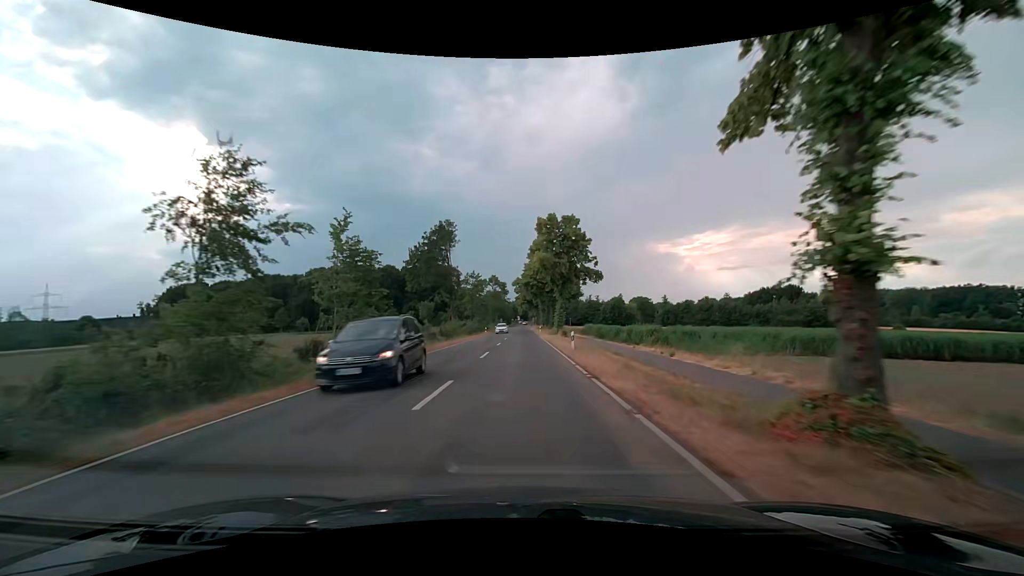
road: secondary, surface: asphalt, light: Day
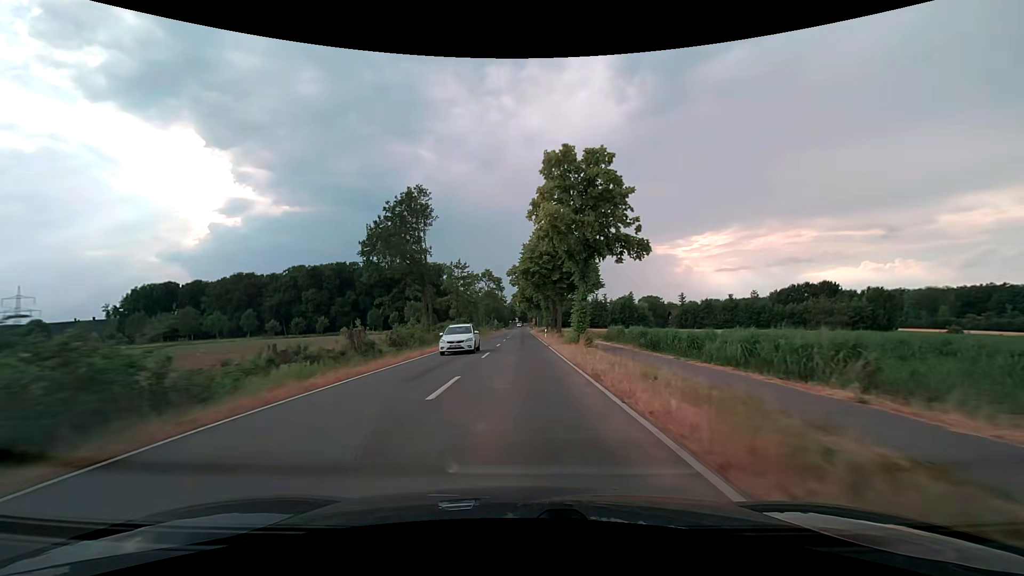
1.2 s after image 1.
(0.0, +22.6) m; 0°
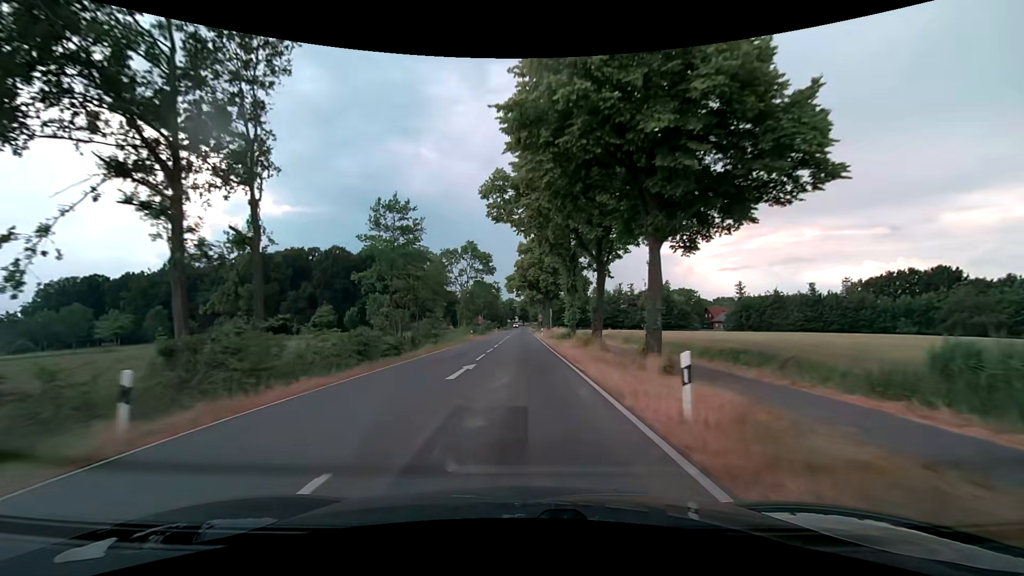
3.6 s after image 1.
(-0.1, +44.7) m; 0°
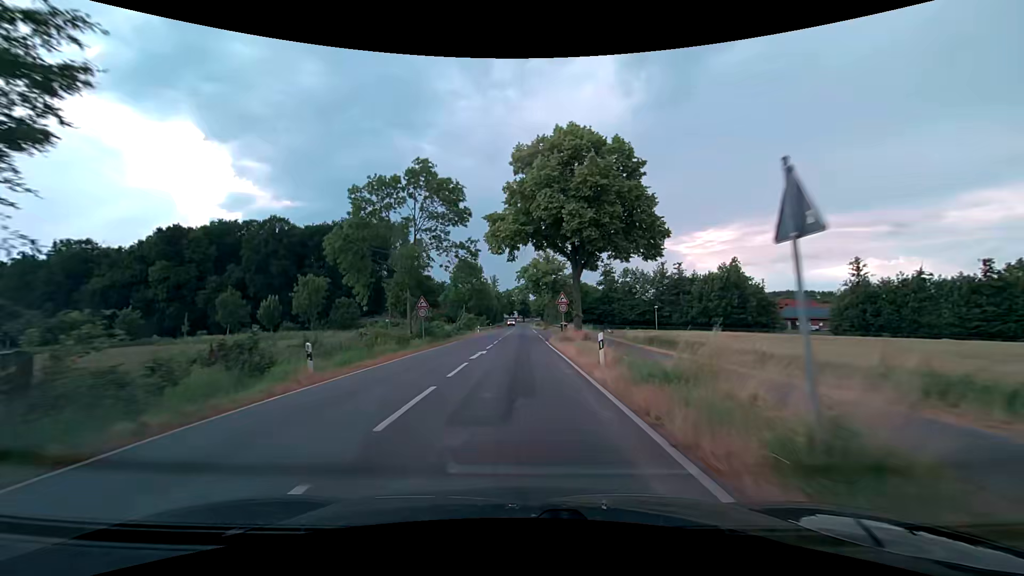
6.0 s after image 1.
(0.0, +43.1) m; 0°
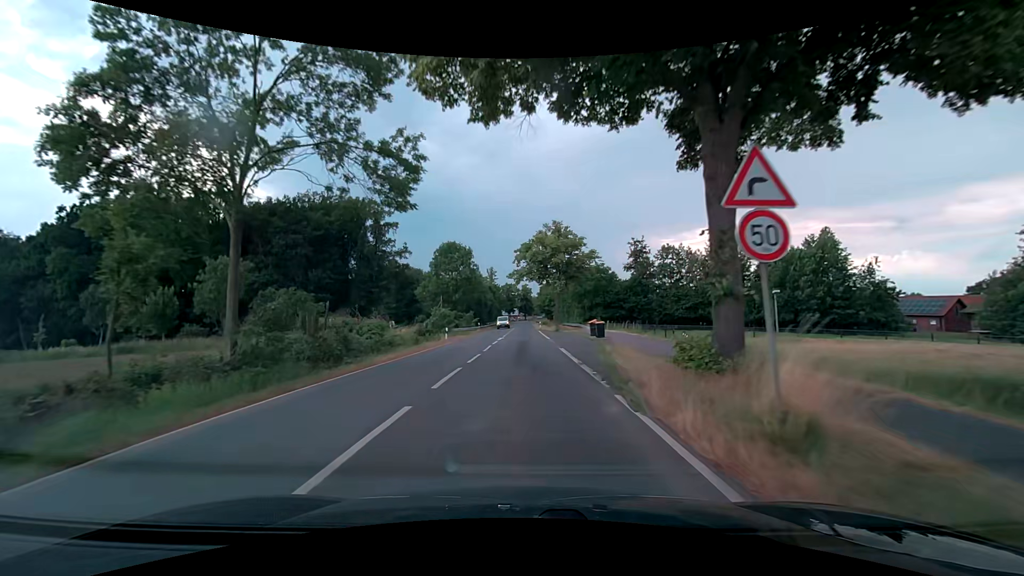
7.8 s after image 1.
(+0.1, +27.2) m; 0°
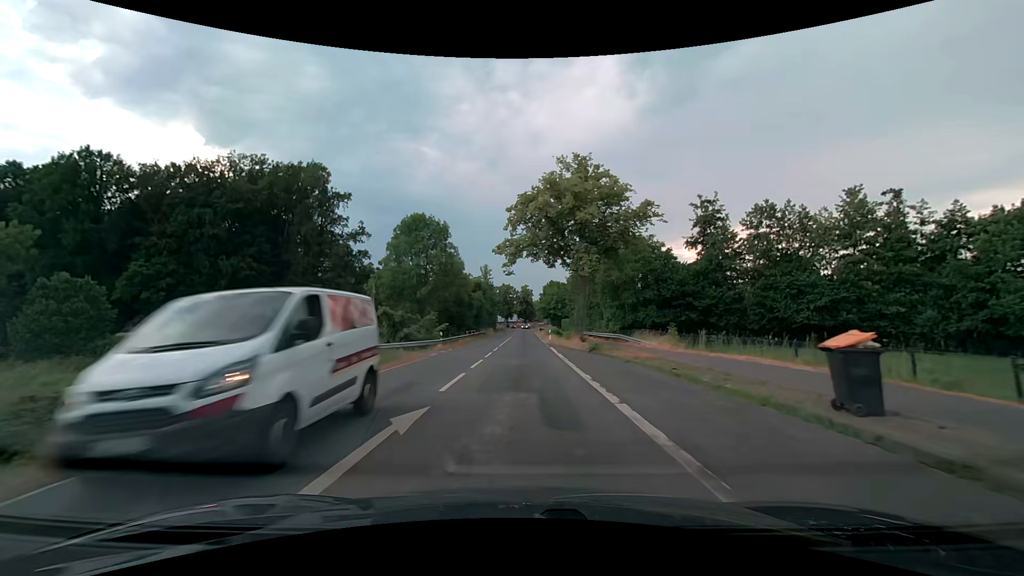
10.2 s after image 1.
(0.0, +29.7) m; 0°
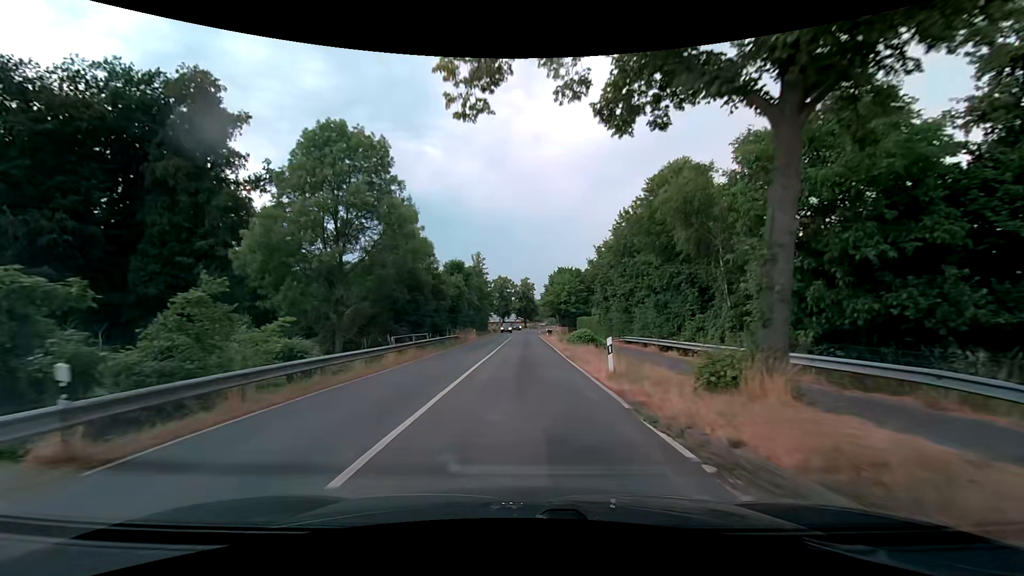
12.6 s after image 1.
(-0.1, +30.5) m; 0°
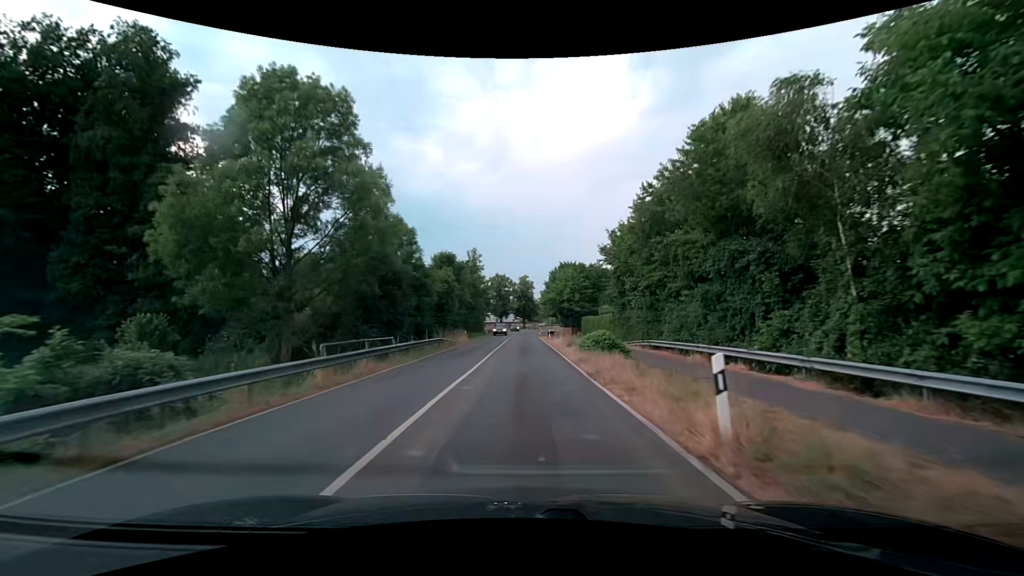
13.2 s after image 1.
(0.0, +7.8) m; 0°
(0, +10) (0, +20) (0, +30) (0, +40) (0, +50) (0, +60) (0, +70) (0, +80) (+1, +90) (+1, +100) m
